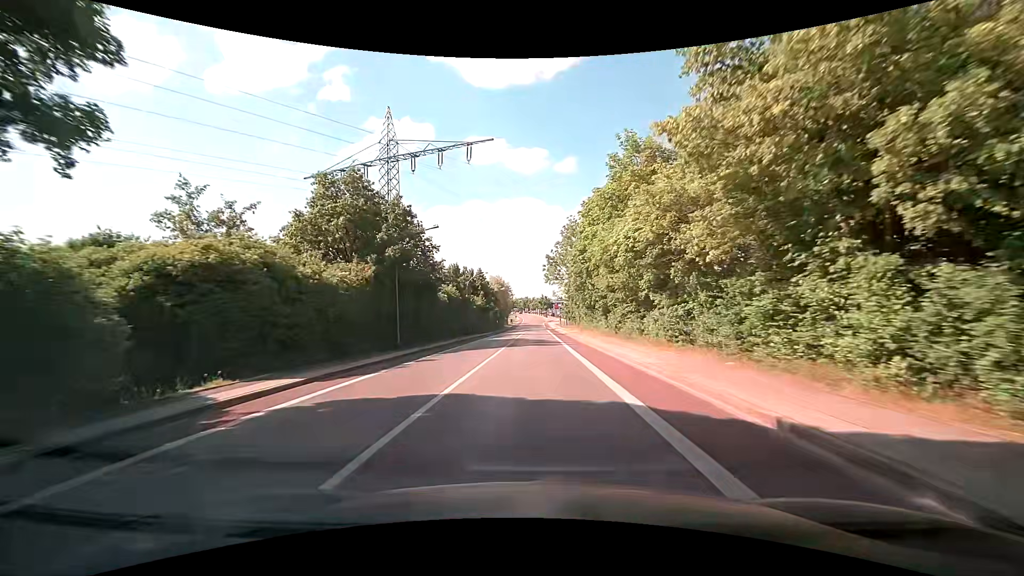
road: tertiary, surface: asphalt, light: Day
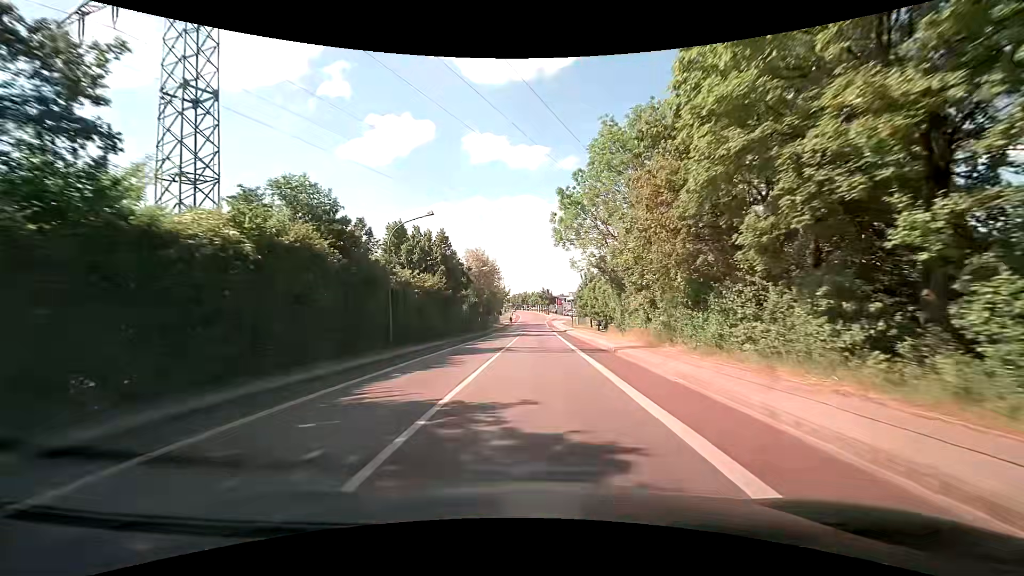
(0.0, +31.7) m; 0°
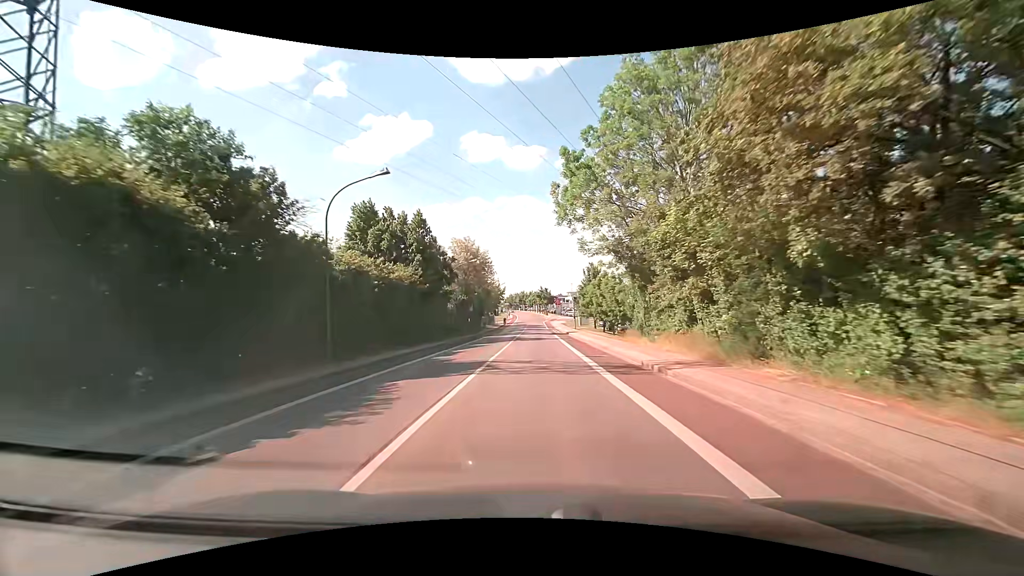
(0.0, +7.9) m; 0°
(0, +10) (0, +20) (0, +30) (+1, +40) (+1, +50) (+1, +60) (+1, +70) (+1, +80) (+1, +90) (+1, +100) m
